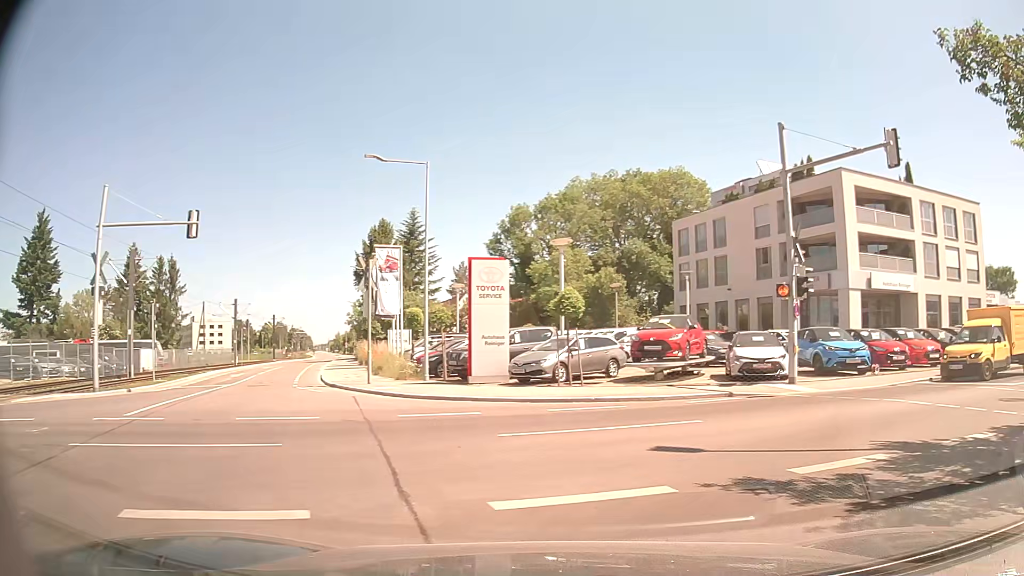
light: Day
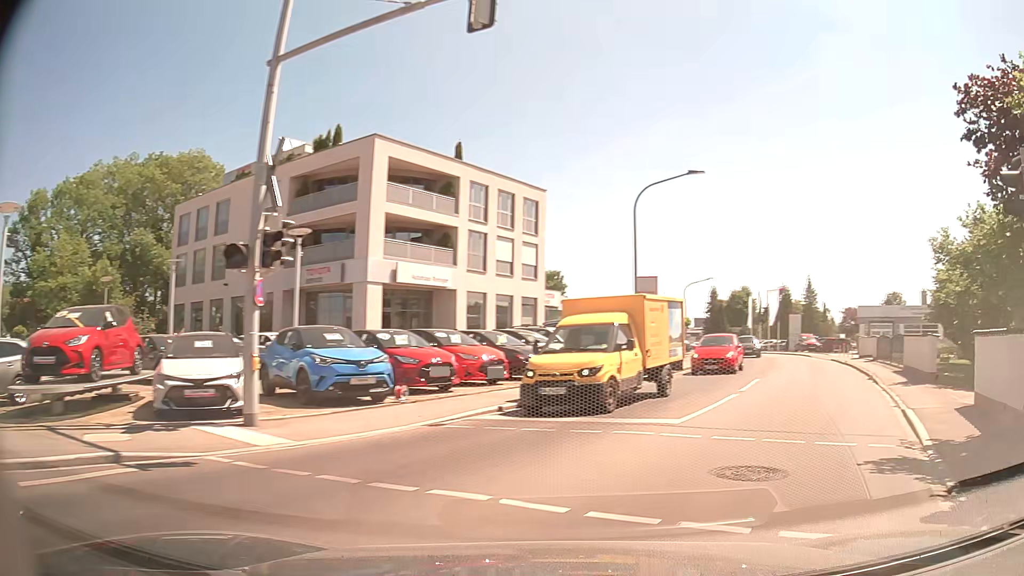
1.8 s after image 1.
(+2.9, +8.2) m; +40°
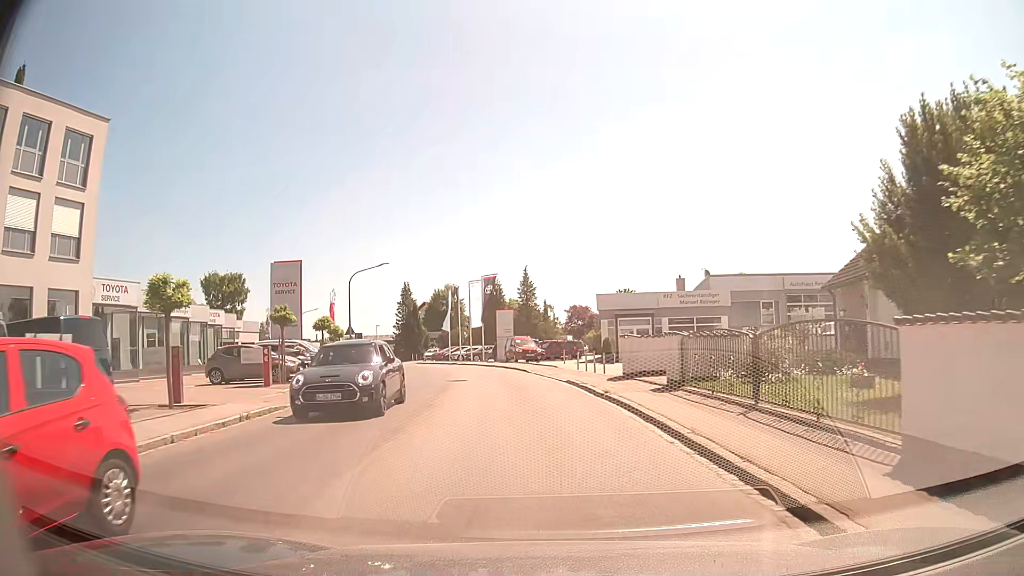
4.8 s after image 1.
(+7.5, +18.8) m; +26°
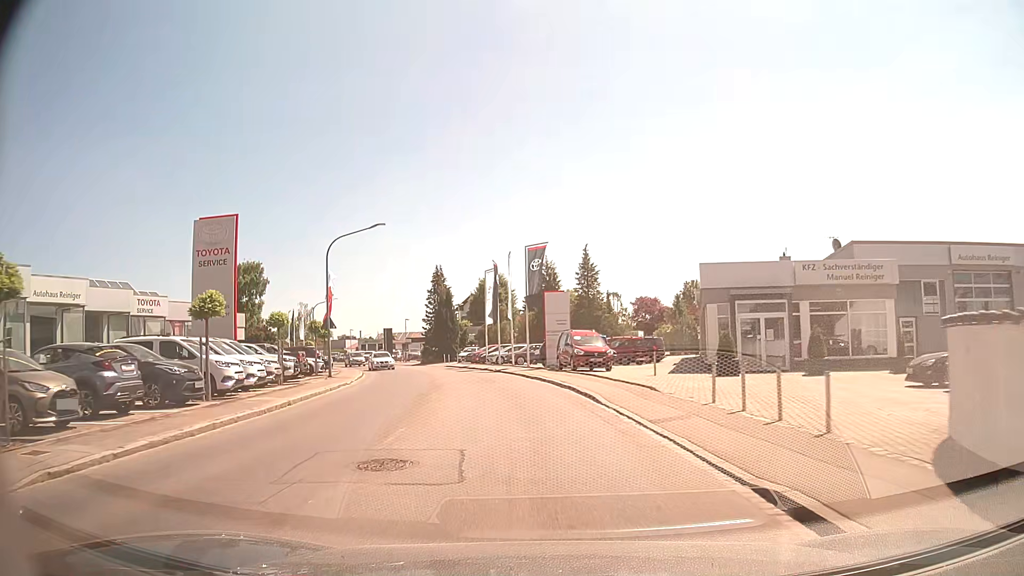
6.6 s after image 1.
(-0.8, +17.0) m; -5°
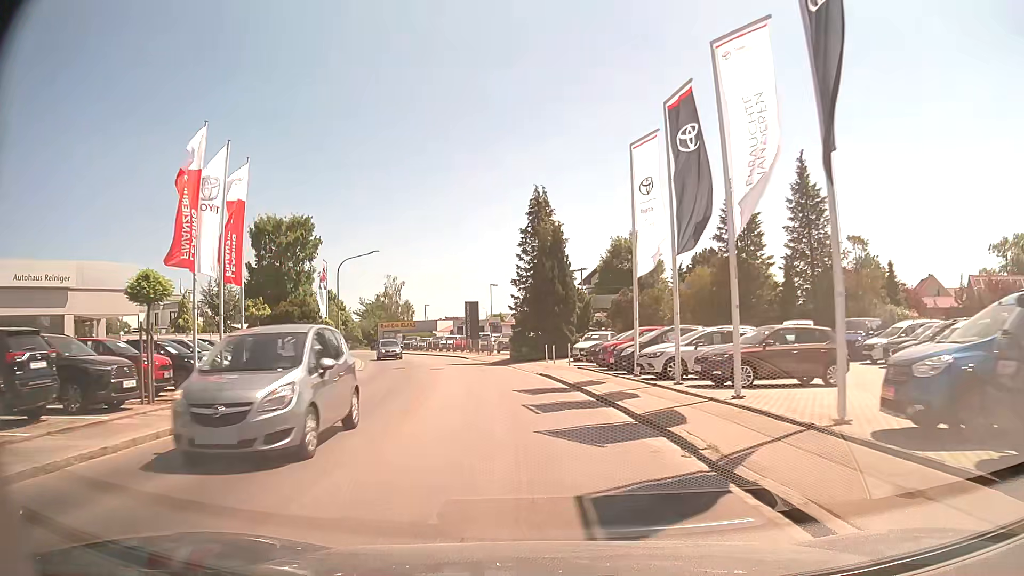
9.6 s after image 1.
(-3.2, +31.5) m; -11°
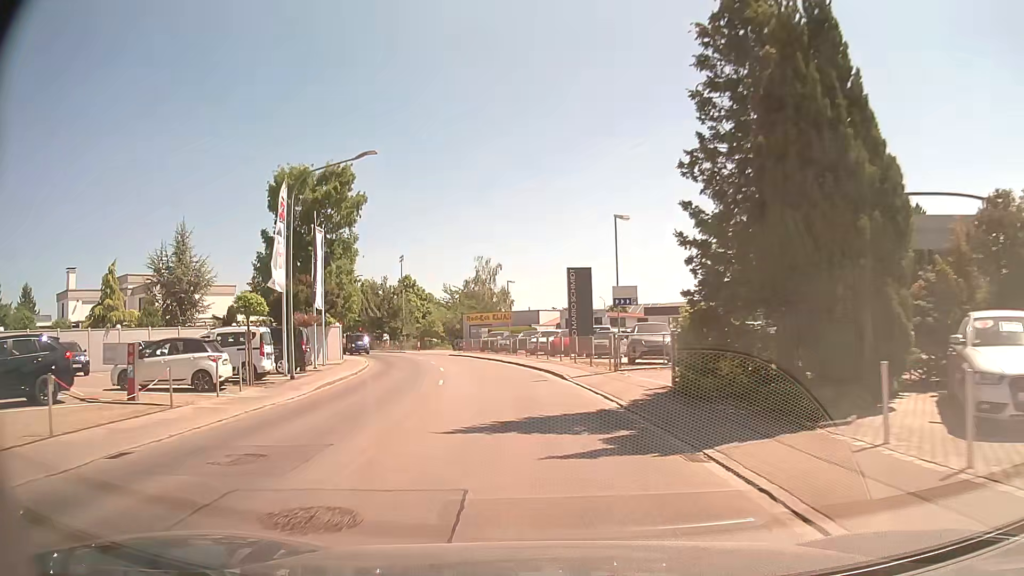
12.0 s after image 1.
(-2.2, +26.6) m; -10°
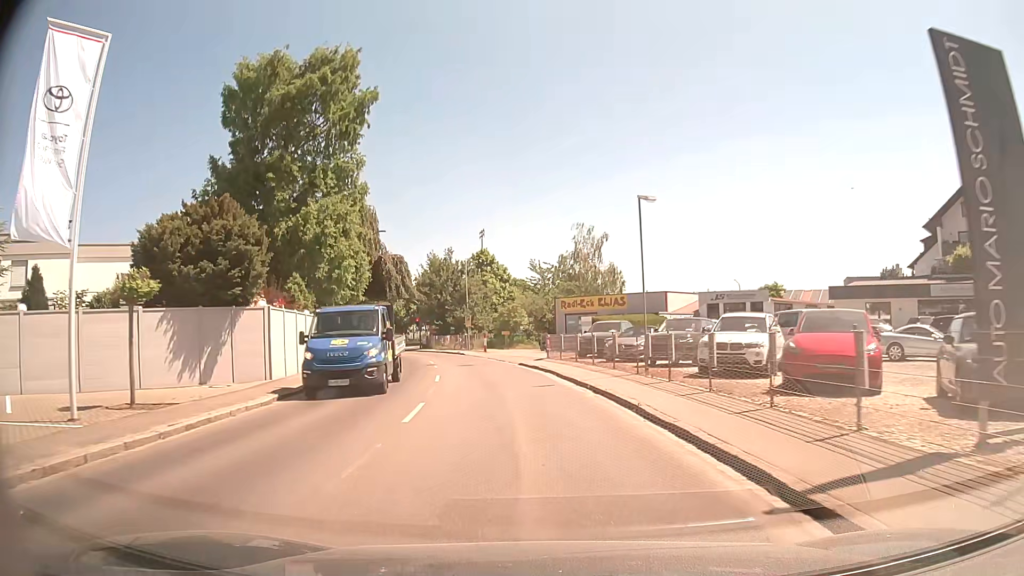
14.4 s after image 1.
(-2.1, +26.5) m; -9°
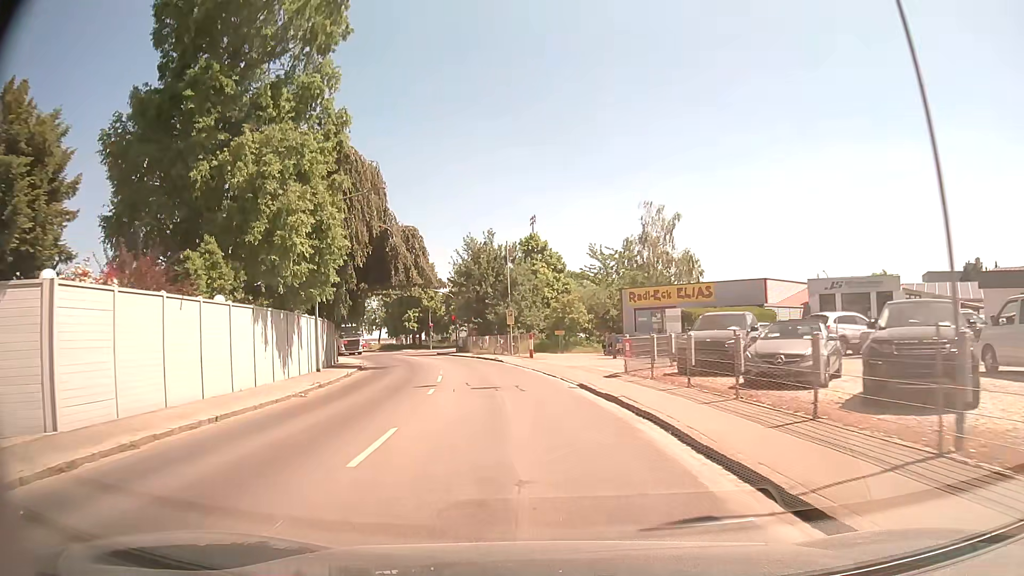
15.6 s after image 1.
(-0.4, +12.9) m; -4°
